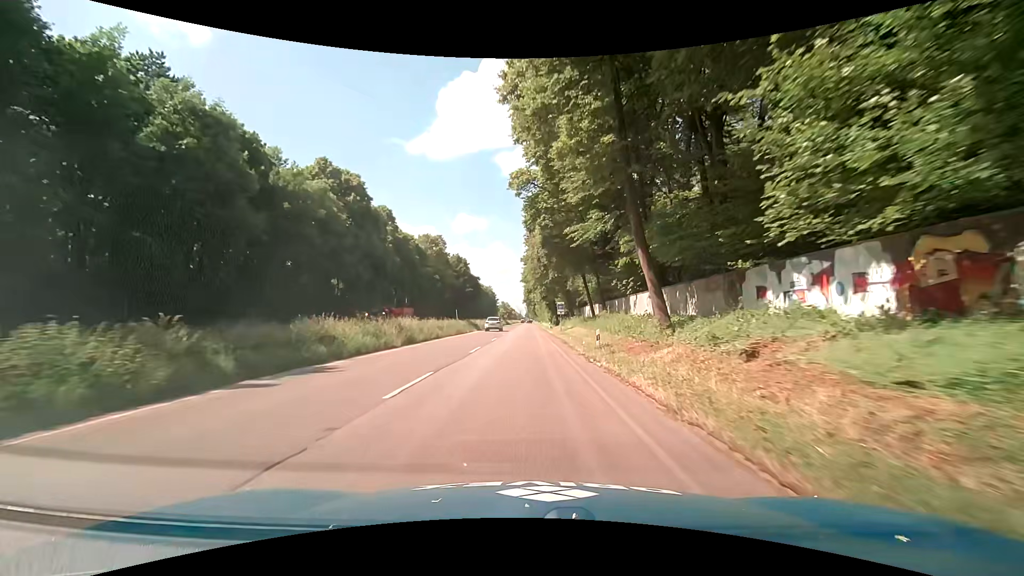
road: trunk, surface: asphalt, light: Day
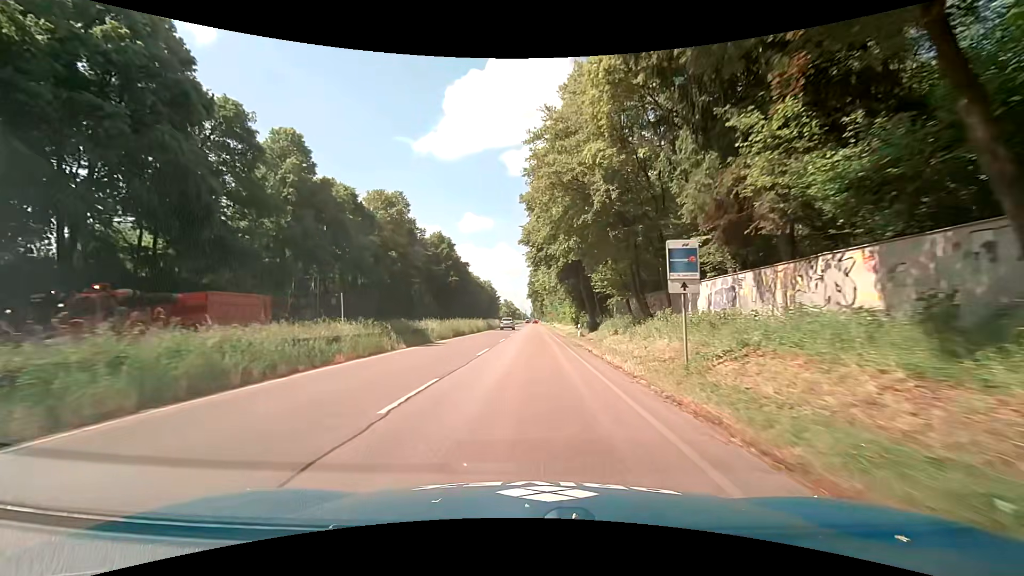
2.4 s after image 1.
(+0.1, +37.5) m; -1°
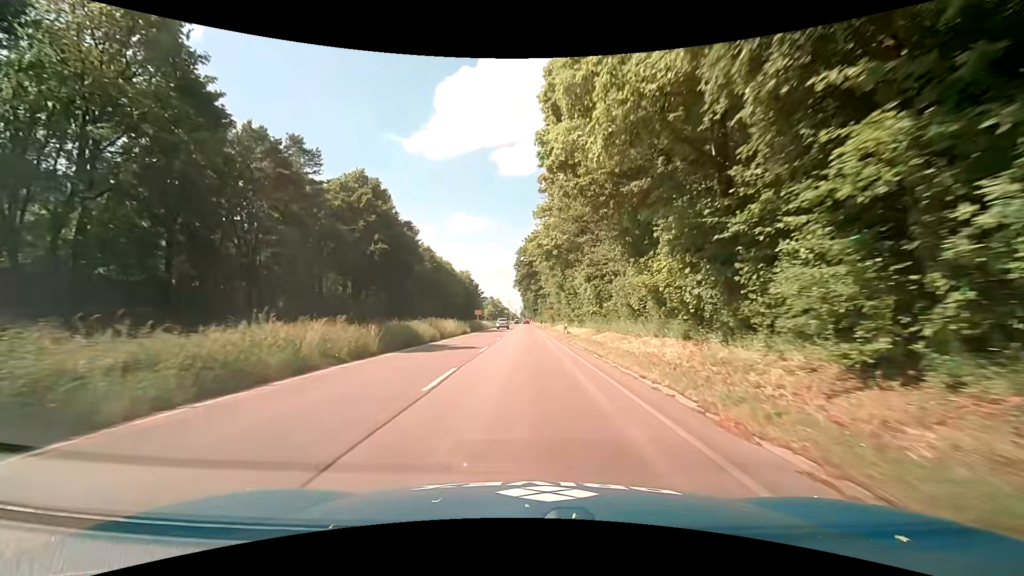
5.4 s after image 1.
(+0.6, +45.9) m; +2°
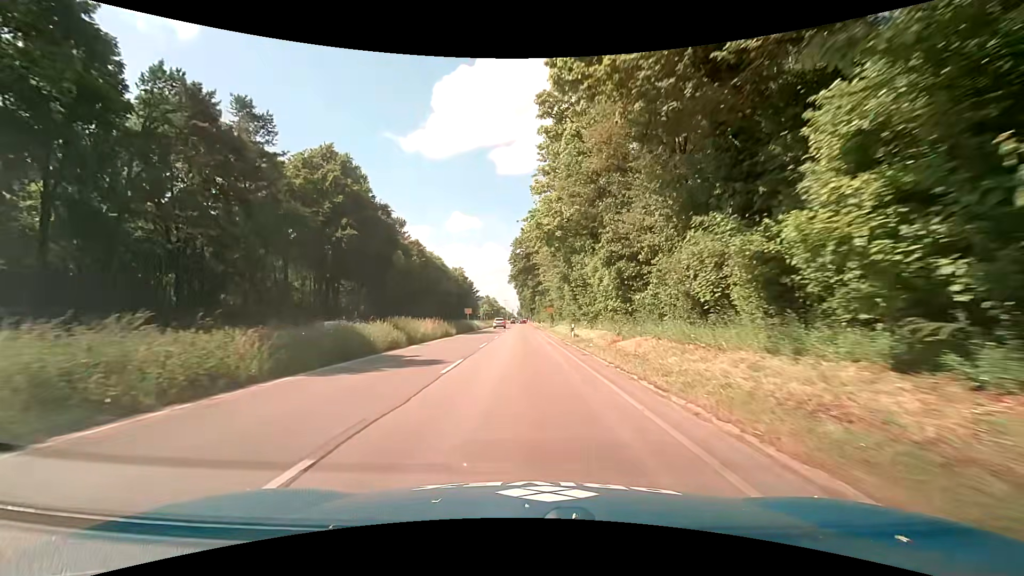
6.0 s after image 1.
(-0.1, +8.9) m; +2°
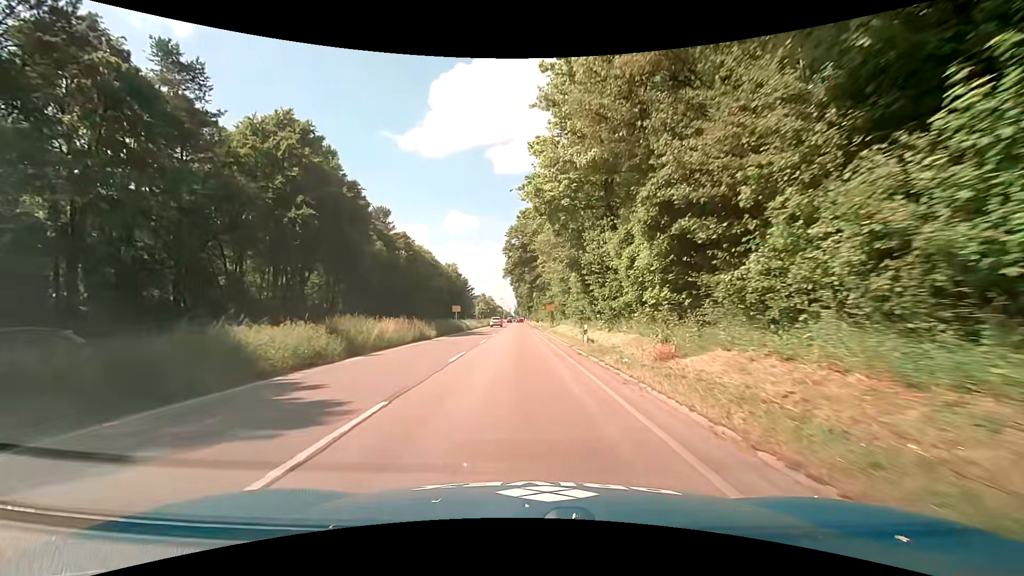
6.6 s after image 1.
(-0.2, +8.7) m; -1°
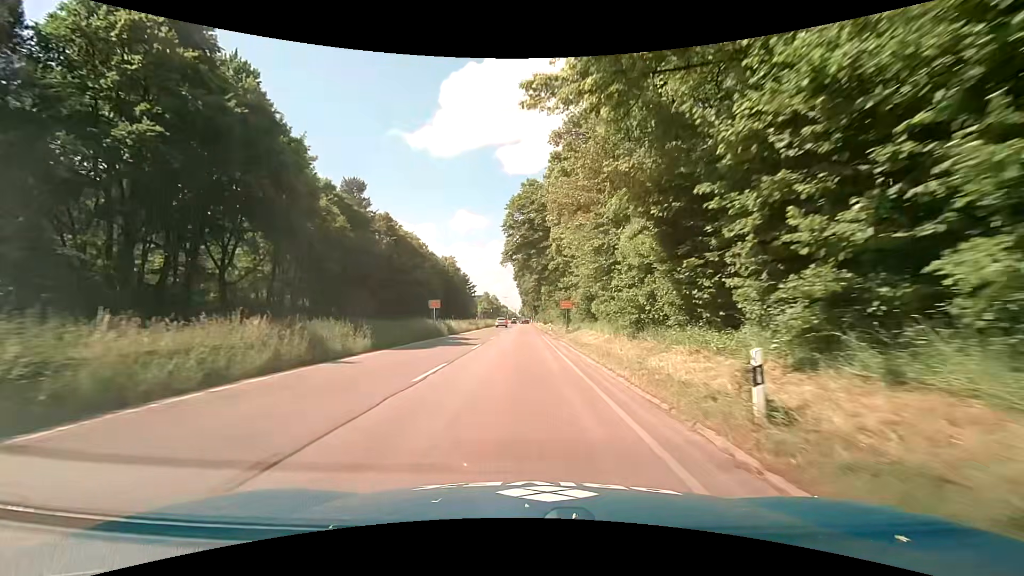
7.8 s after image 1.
(-0.3, +17.1) m; -1°
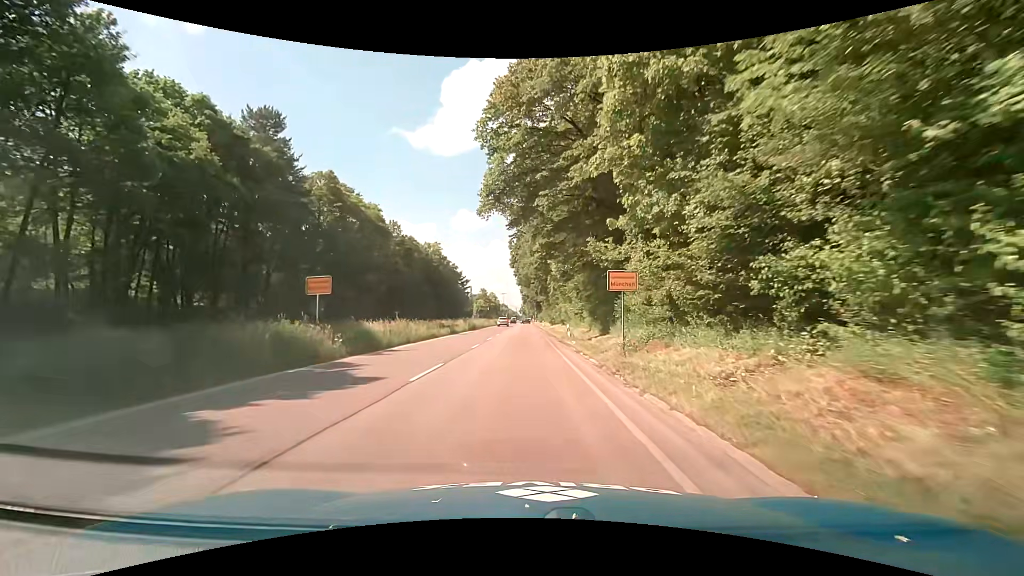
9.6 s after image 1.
(0.0, +23.8) m; -1°
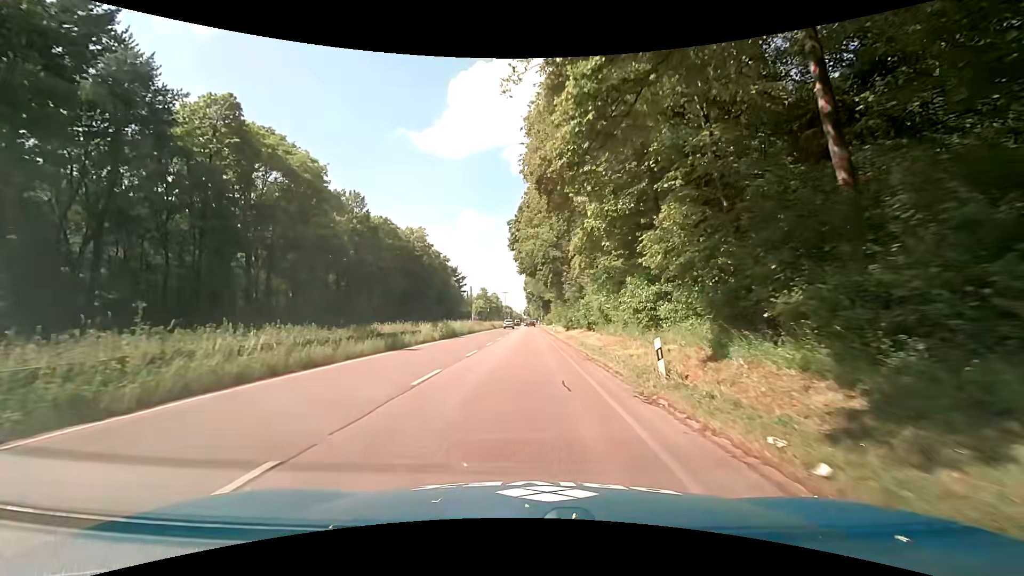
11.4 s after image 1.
(+0.4, +21.3) m; +1°
(0, +10) (0, +20) (0, +30) (0, +40) (0, +50) (0, +60) (0, +70) (0, +80) (0, +90) (0, +100) m
